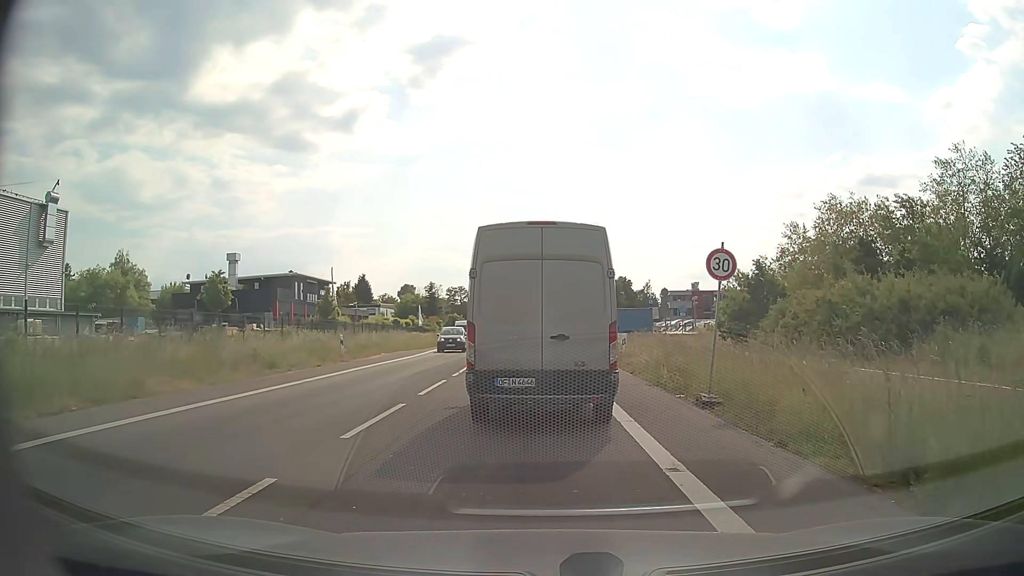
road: secondary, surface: asphalt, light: Day
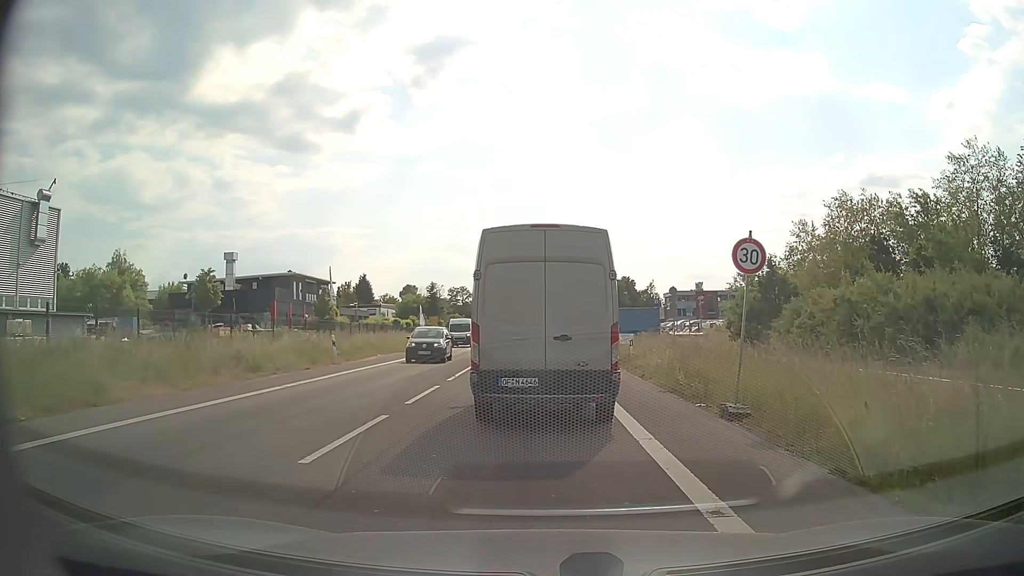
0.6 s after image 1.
(0.0, +1.6) m; +1°
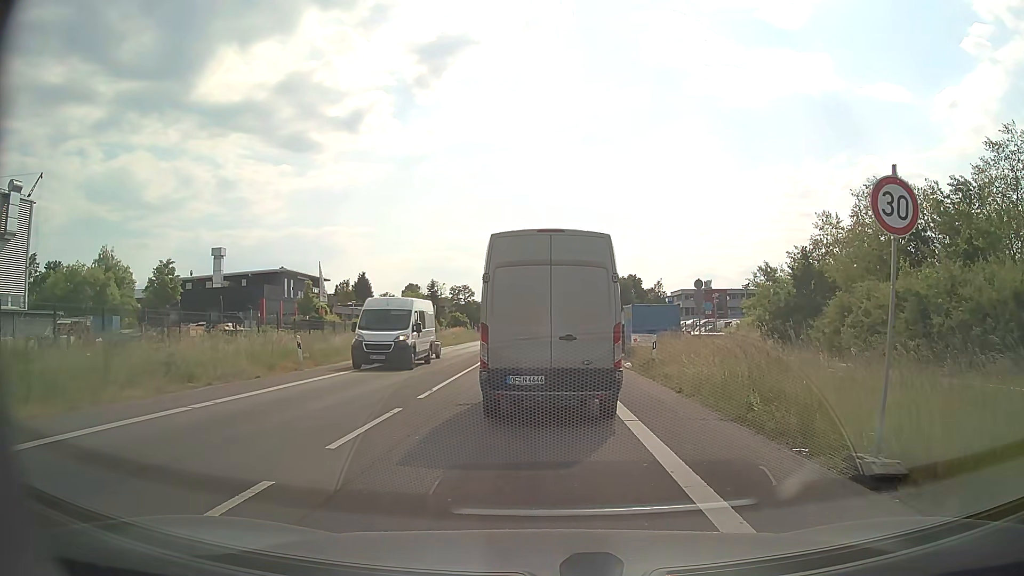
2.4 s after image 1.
(0.0, +4.8) m; 0°
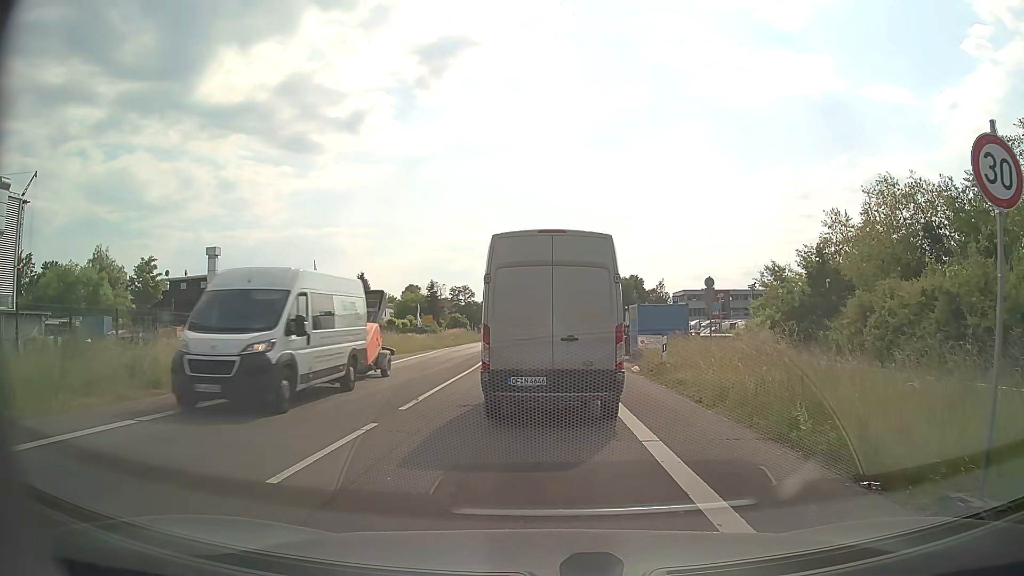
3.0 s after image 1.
(0.0, +1.8) m; 0°
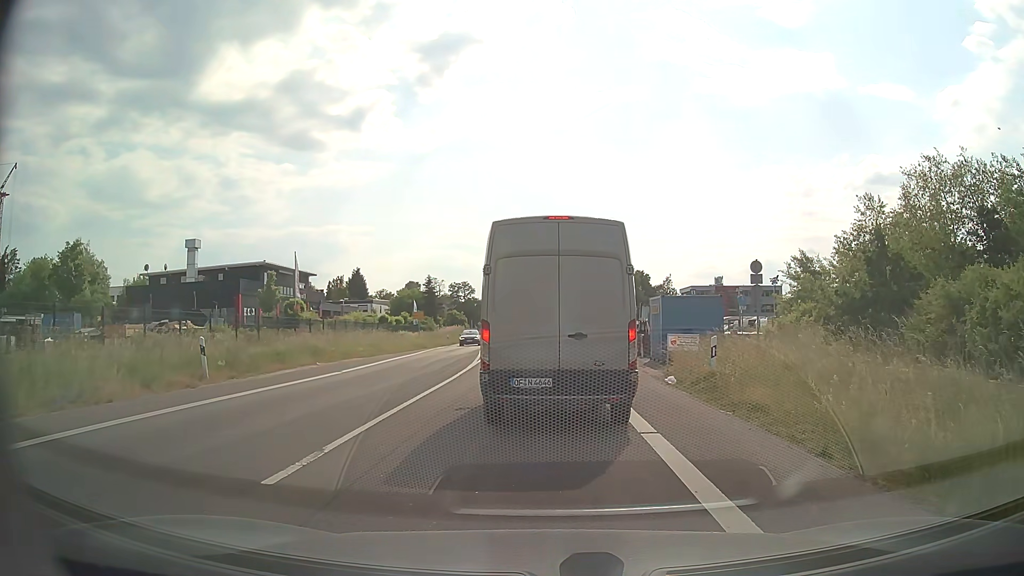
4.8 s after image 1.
(-0.1, +5.9) m; -1°
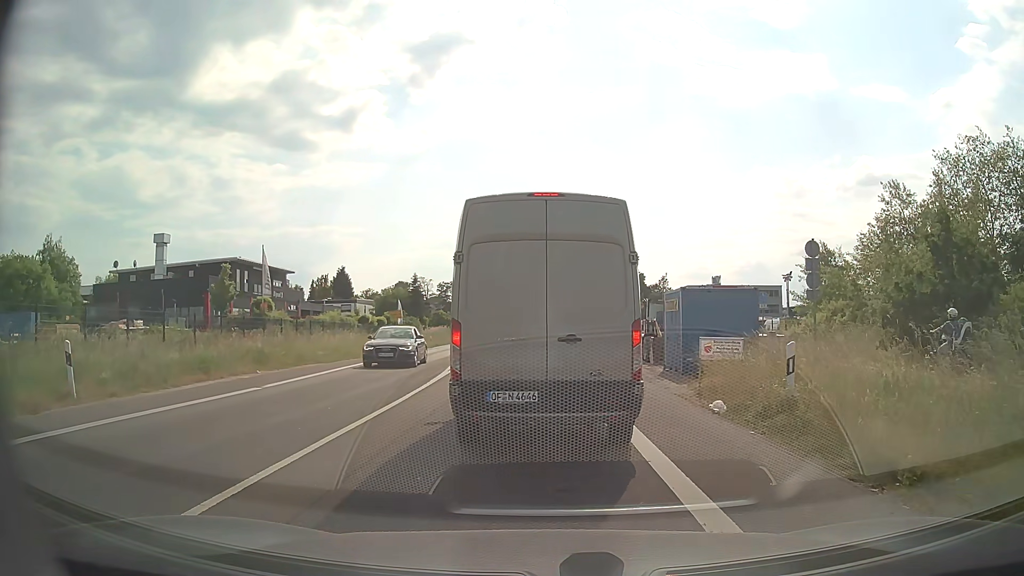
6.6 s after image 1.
(+0.1, +5.4) m; +1°
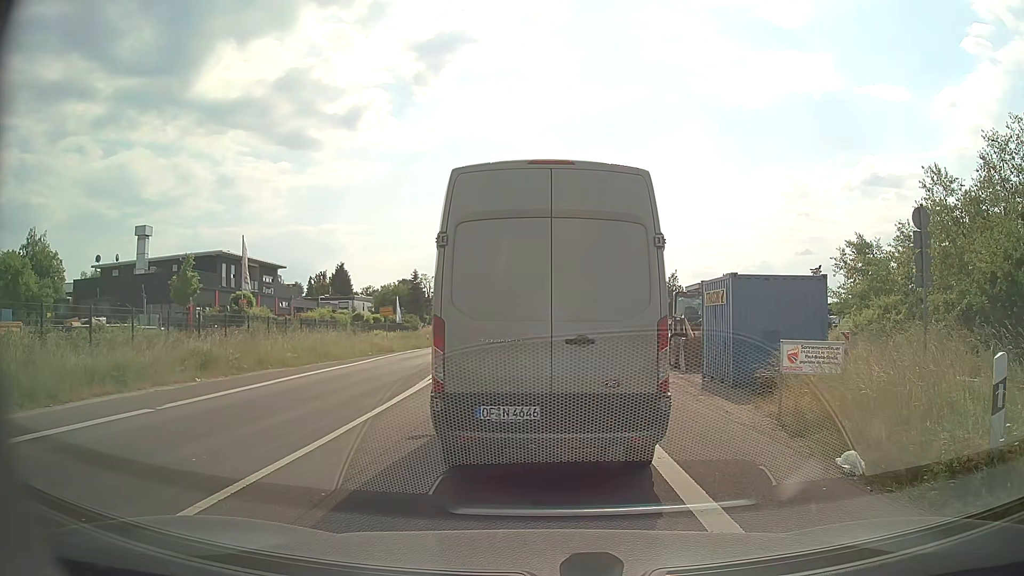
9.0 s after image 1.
(0.0, +4.7) m; +1°
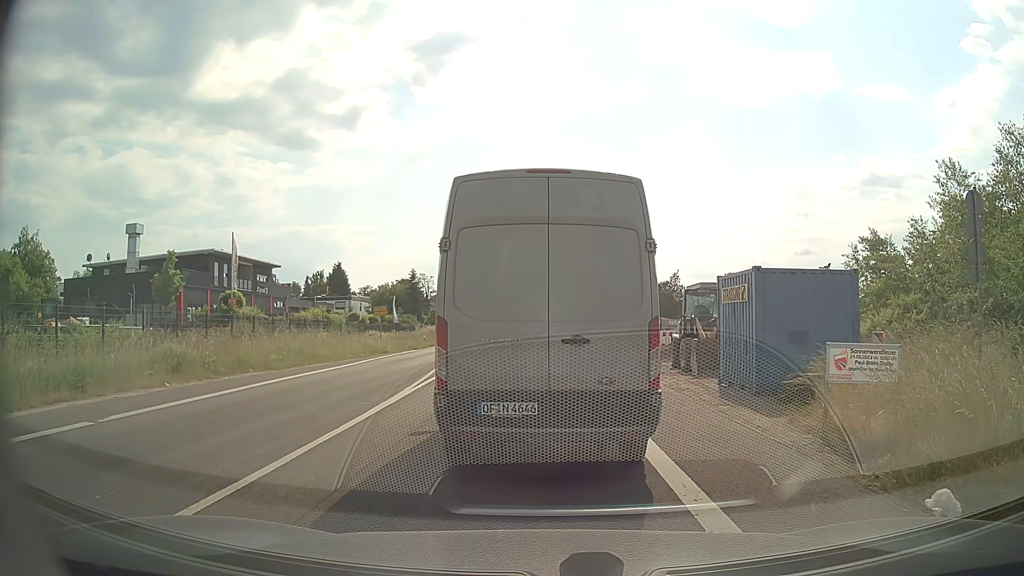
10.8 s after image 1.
(0.0, +1.7) m; 0°
